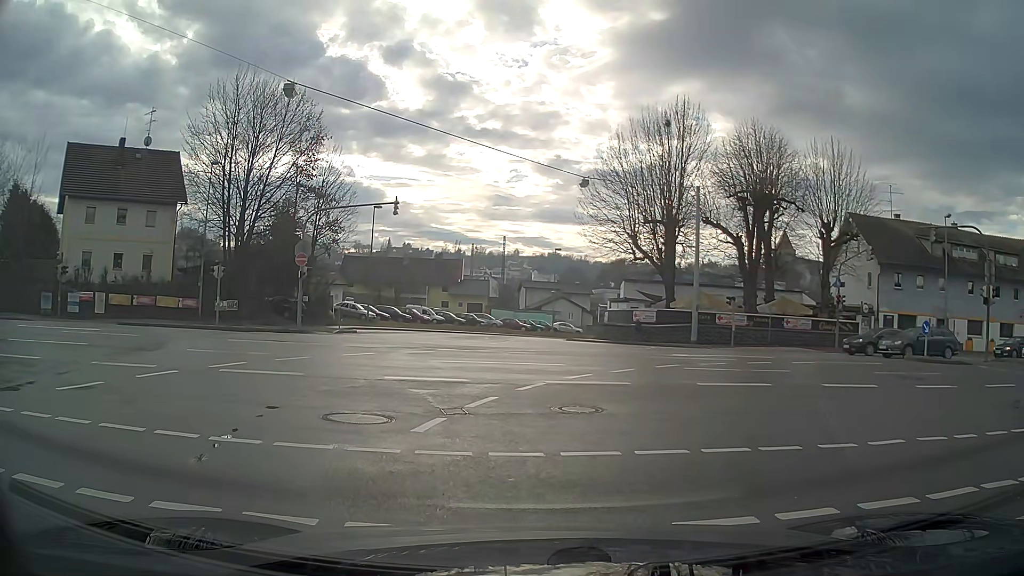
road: tertiary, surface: asphalt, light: Day
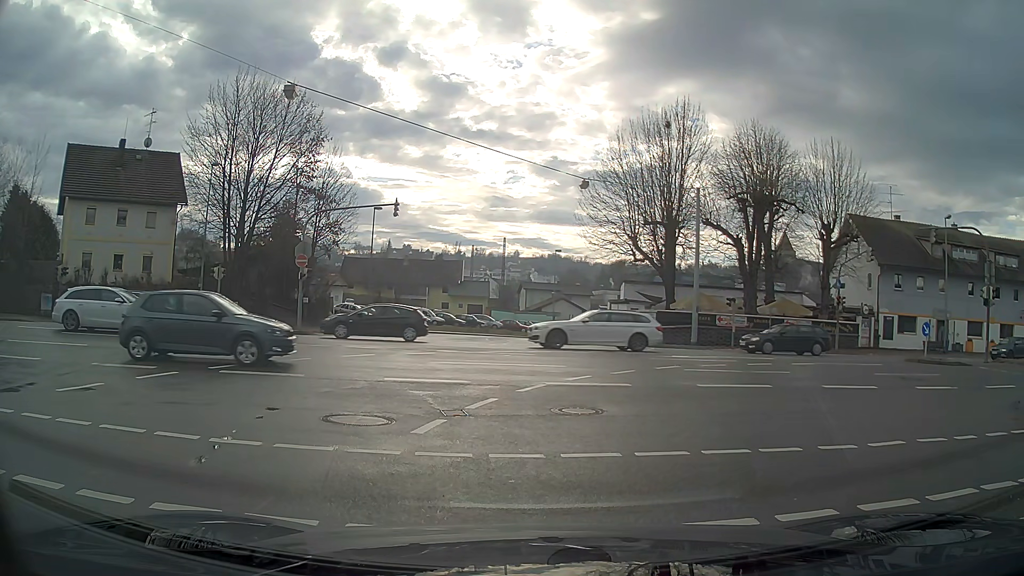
(0.0, +0.1) m; 0°
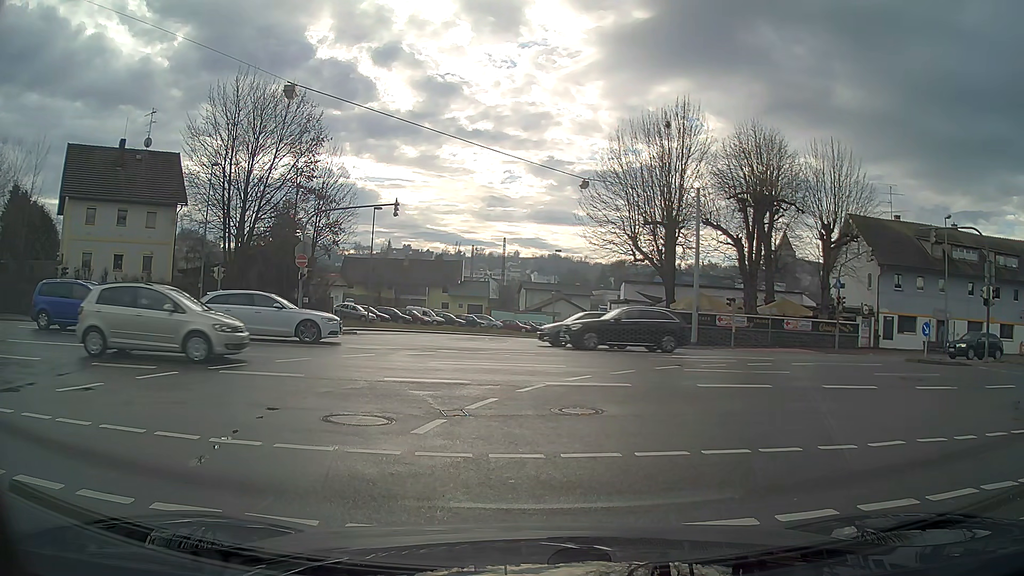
(0.0, 0.0) m; 0°
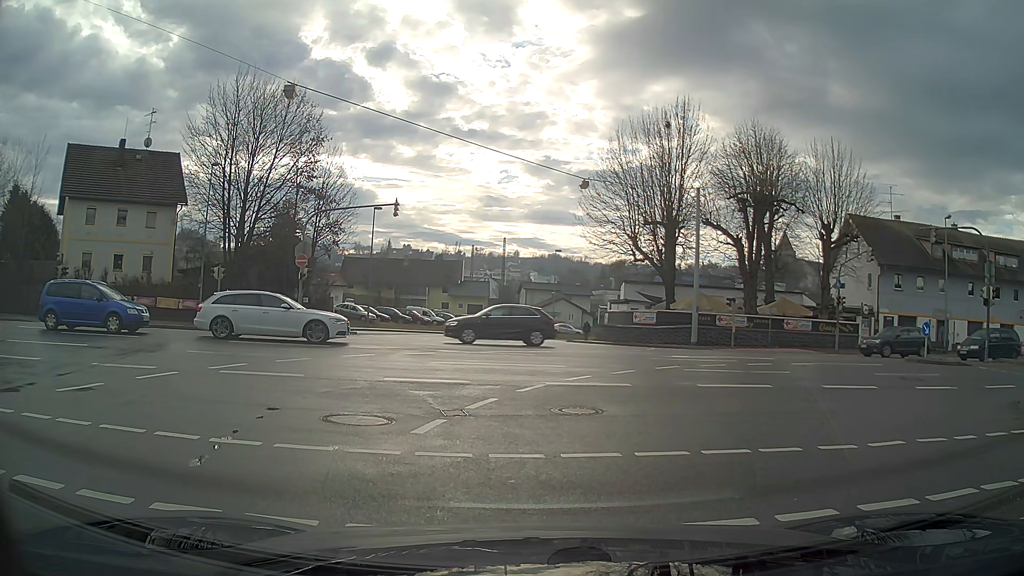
(0.0, 0.0) m; 0°
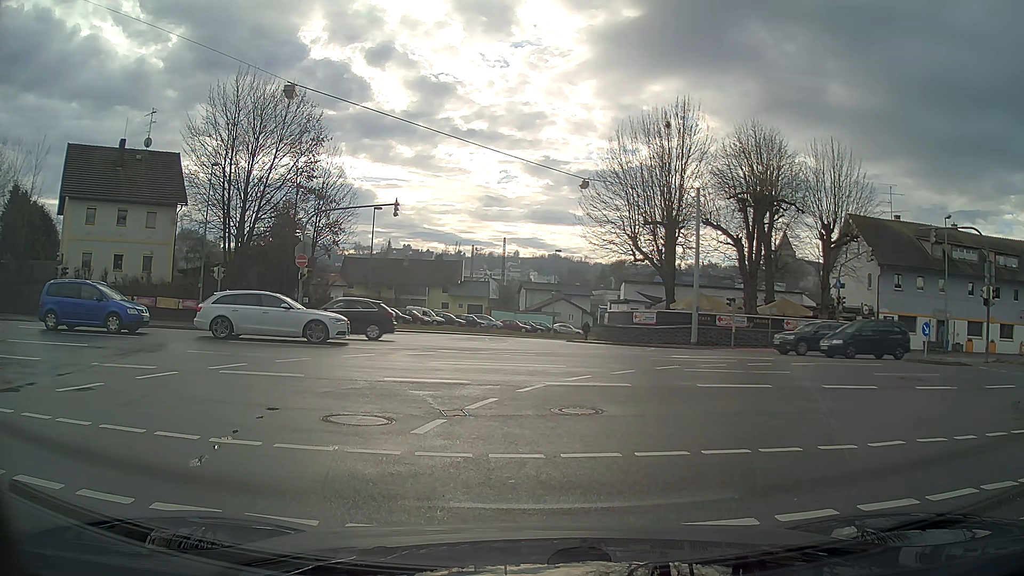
(0.0, 0.0) m; 0°
